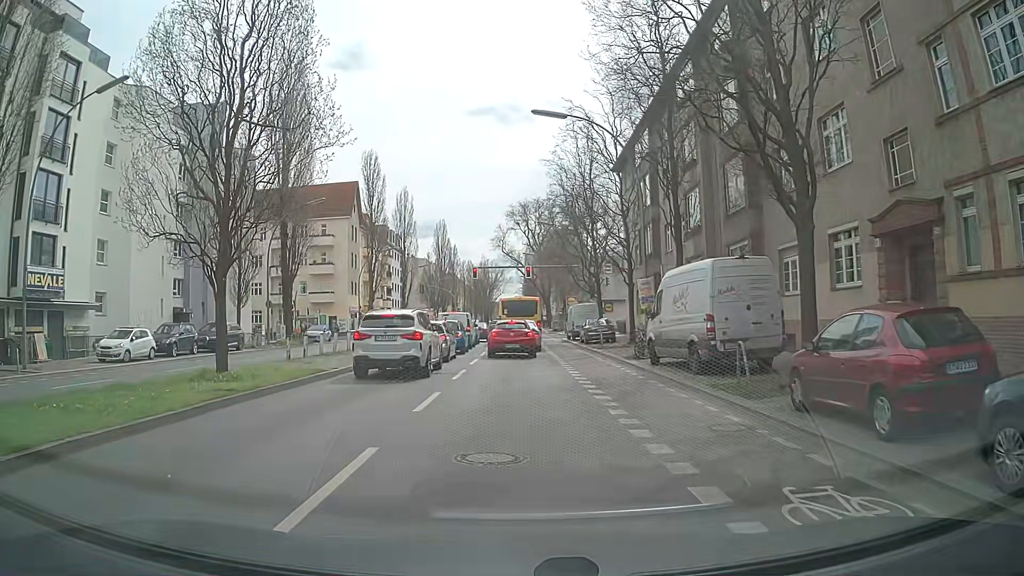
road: secondary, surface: asphalt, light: Day
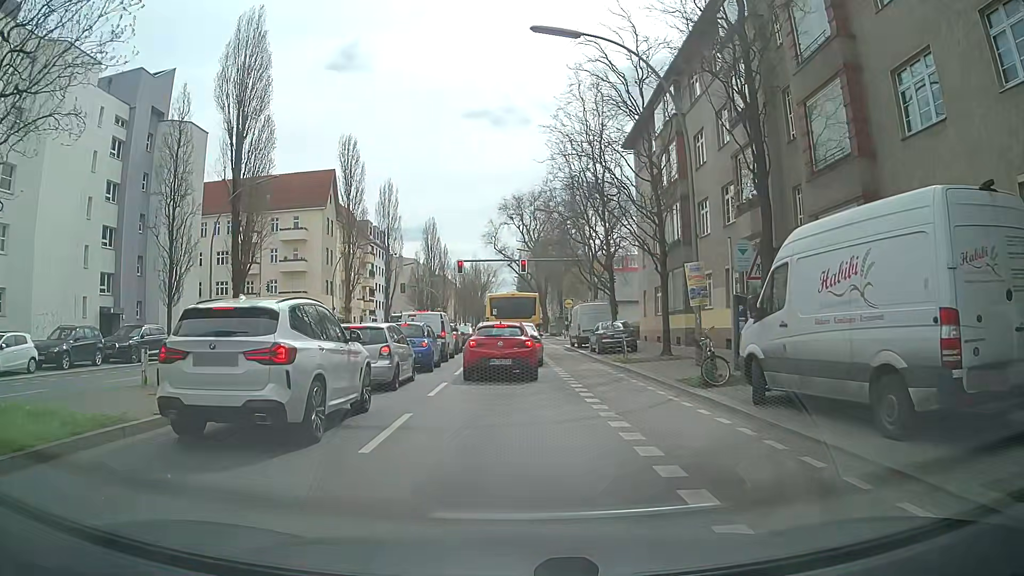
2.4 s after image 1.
(+0.2, +8.9) m; +2°
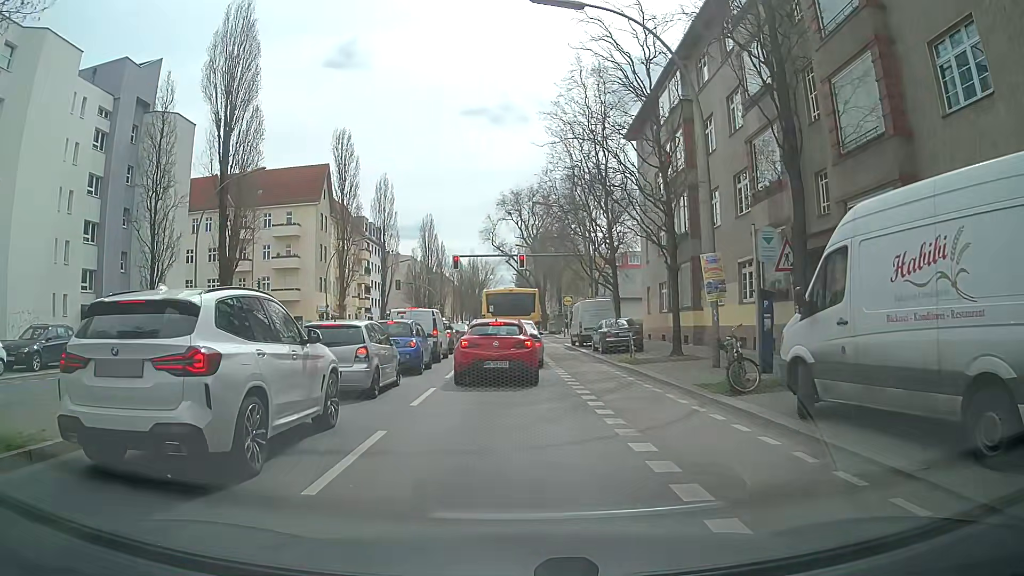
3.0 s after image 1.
(0.0, +1.9) m; -1°
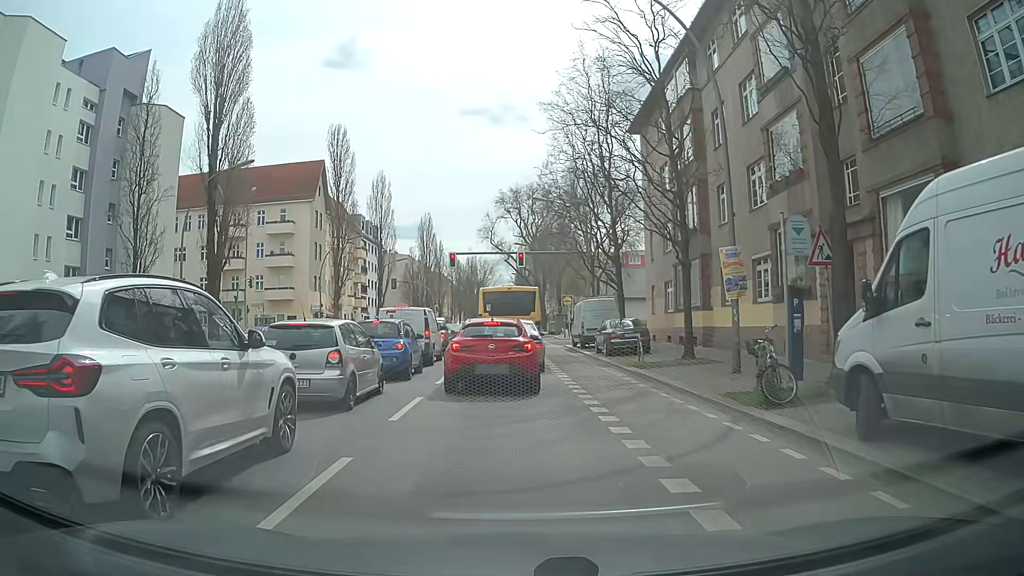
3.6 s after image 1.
(0.0, +1.7) m; -1°
